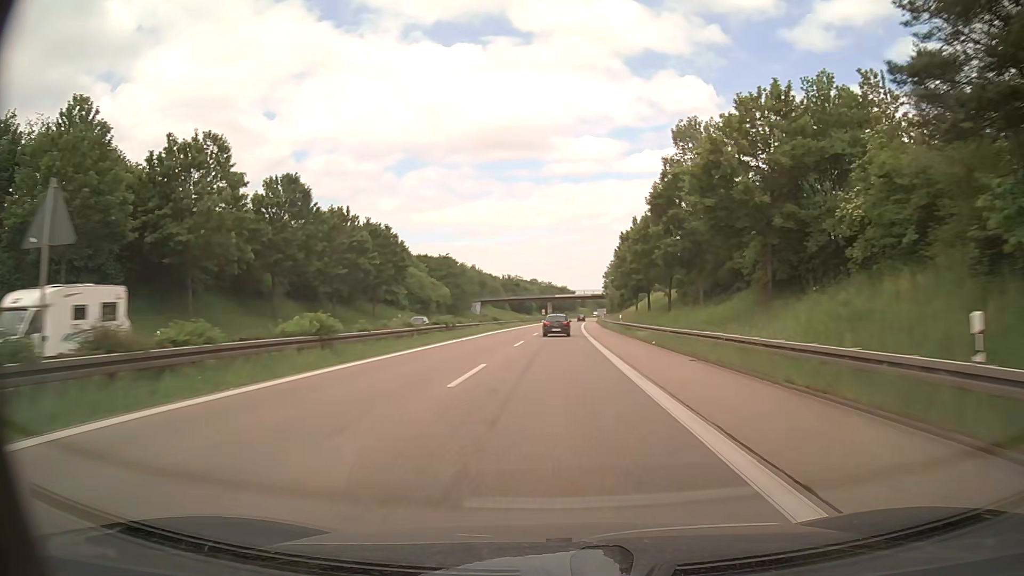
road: trunk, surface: asphalt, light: Day
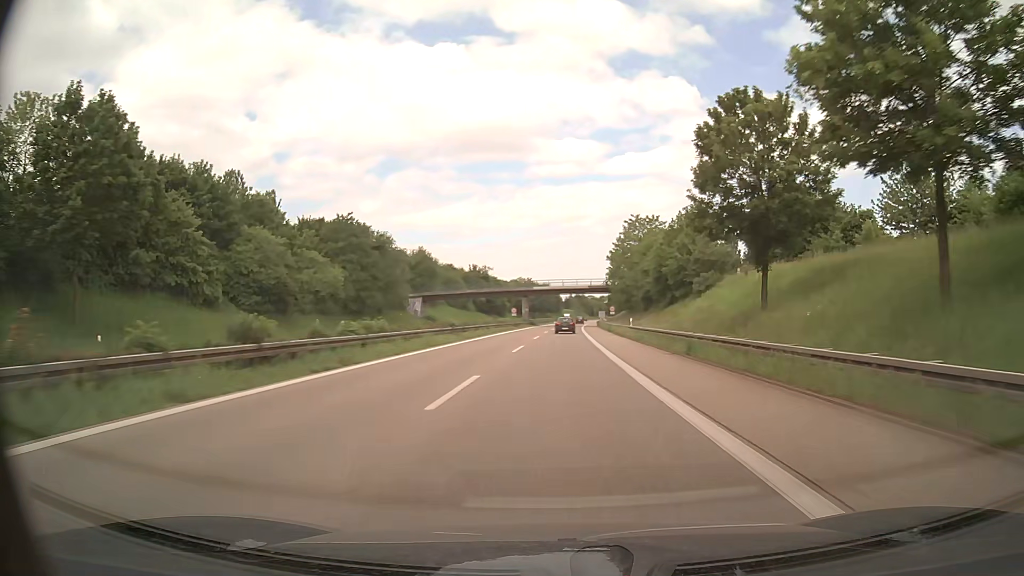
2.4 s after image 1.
(+0.7, +54.6) m; +2°
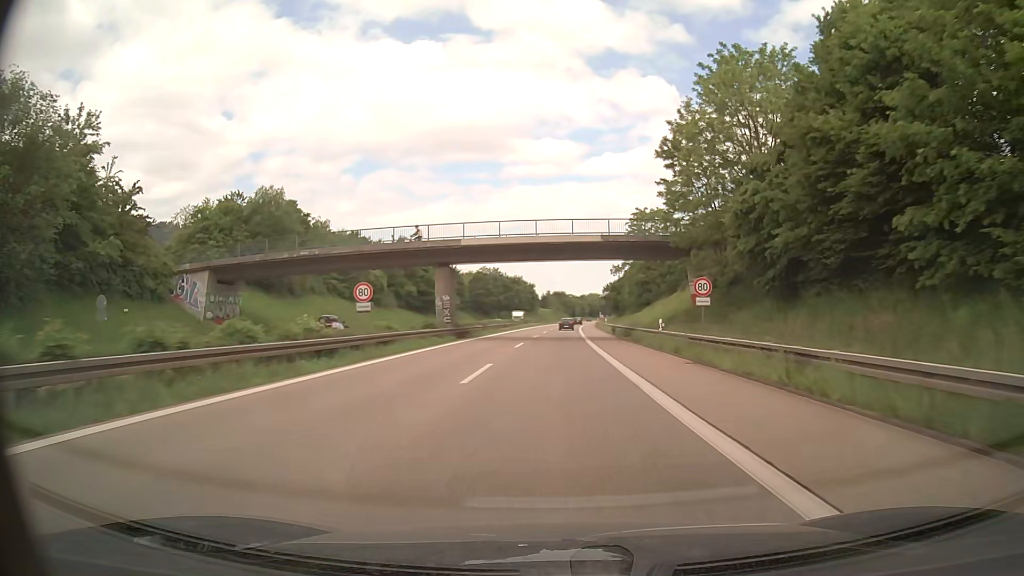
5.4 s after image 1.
(+1.0, +64.8) m; +2°
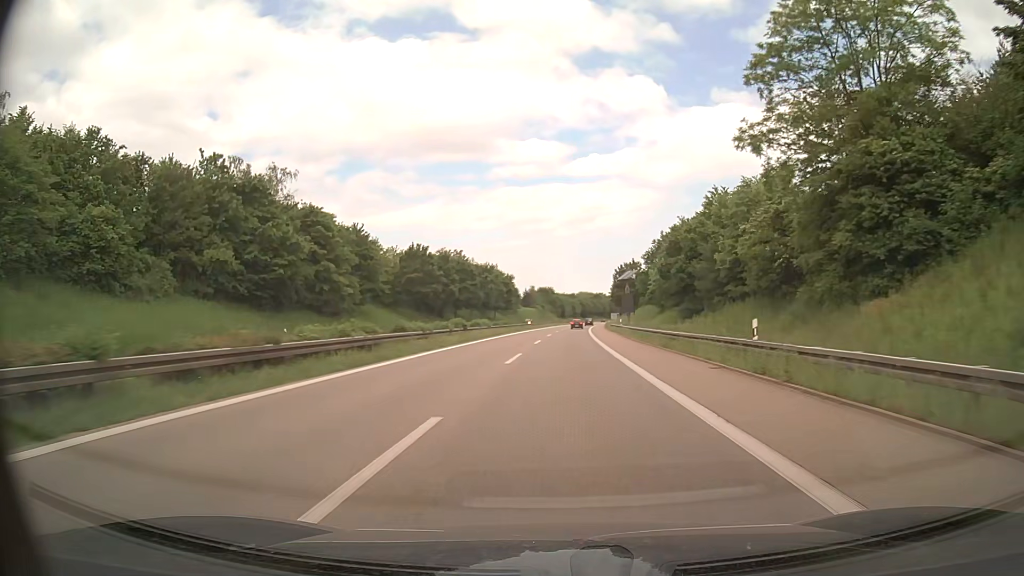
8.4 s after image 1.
(+0.1, +62.6) m; +1°
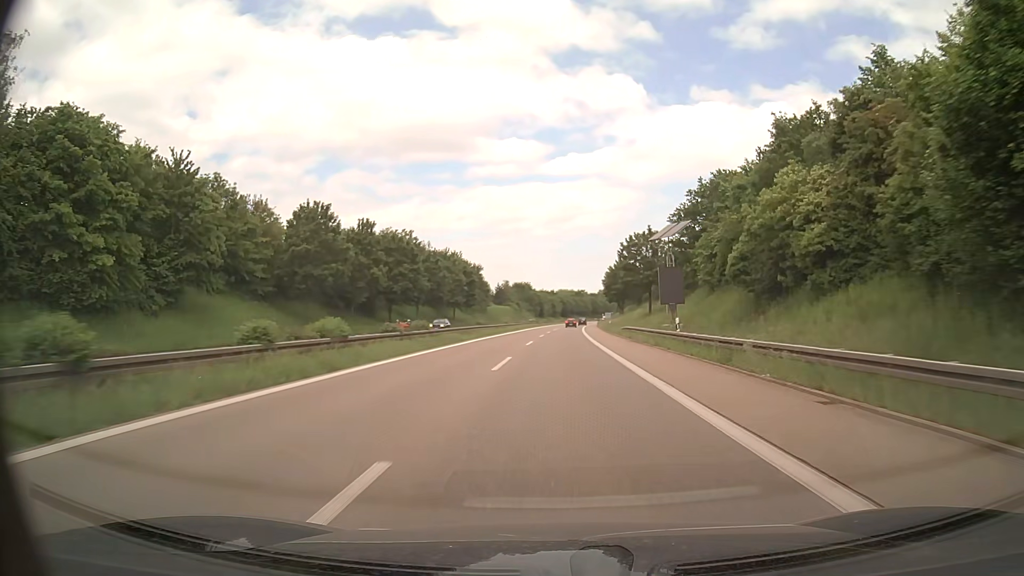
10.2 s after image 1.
(+0.5, +37.5) m; +2°
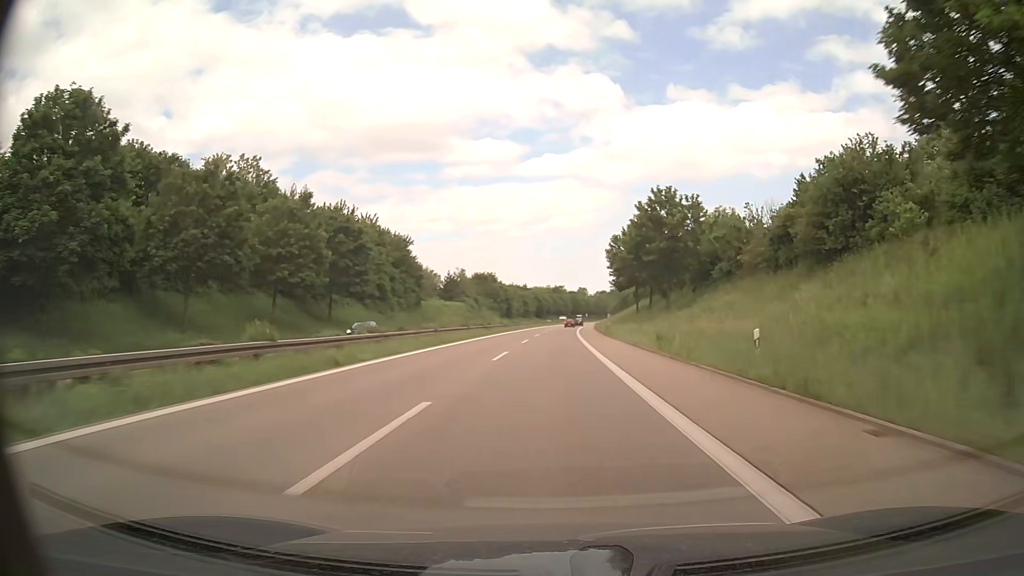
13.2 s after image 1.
(+1.4, +62.7) m; +2°
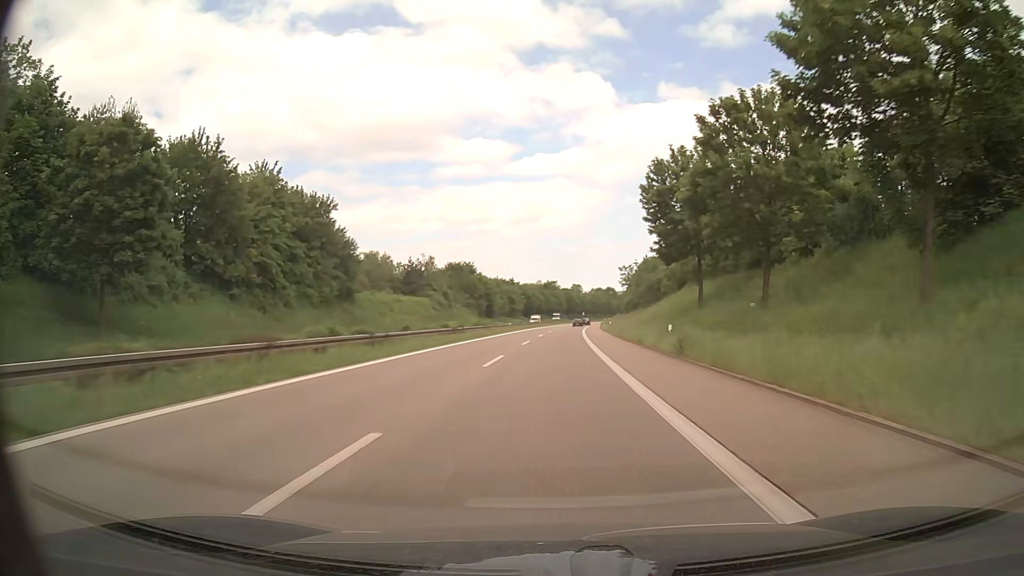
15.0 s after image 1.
(+0.3, +37.7) m; +1°
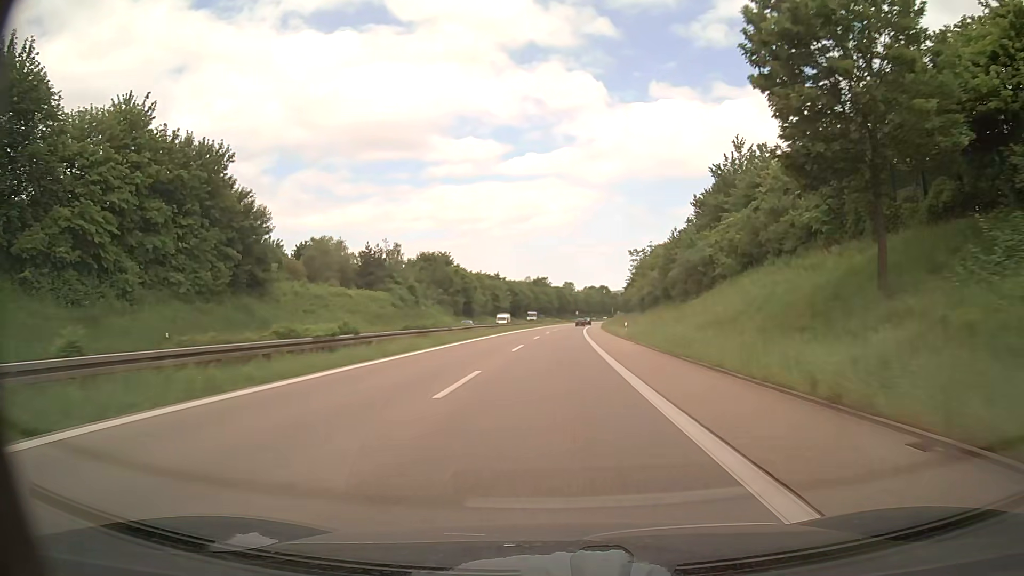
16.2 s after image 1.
(+0.1, +25.1) m; +1°
(0, +10) (0, +20) (0, +30) (0, +40) (+1, +50) (+1, +60) (+2, +70) (+2, +80) (+3, +90) (+3, +100) m
